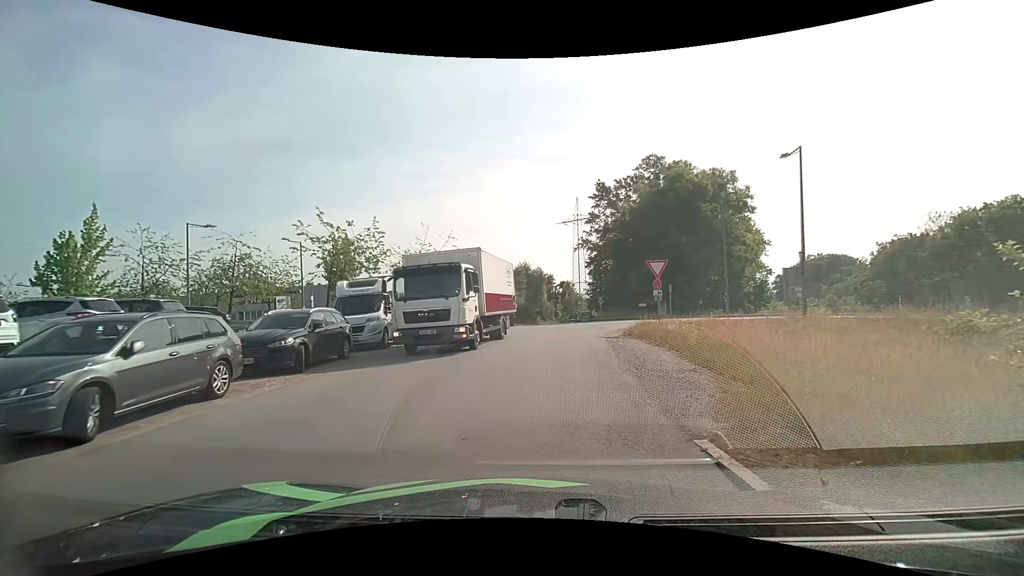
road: residential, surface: asphalt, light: Day
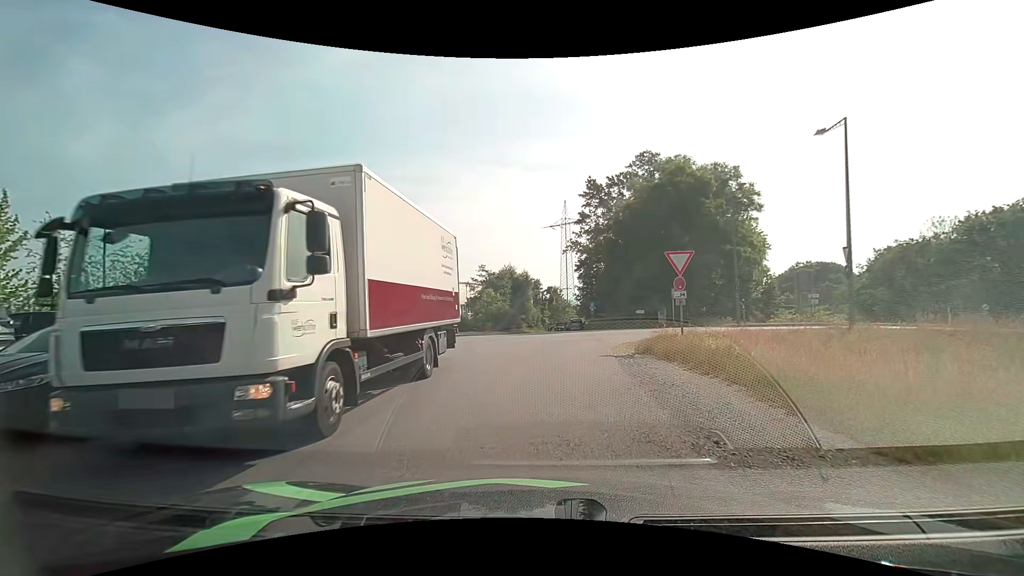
(+0.1, +5.2) m; +2°
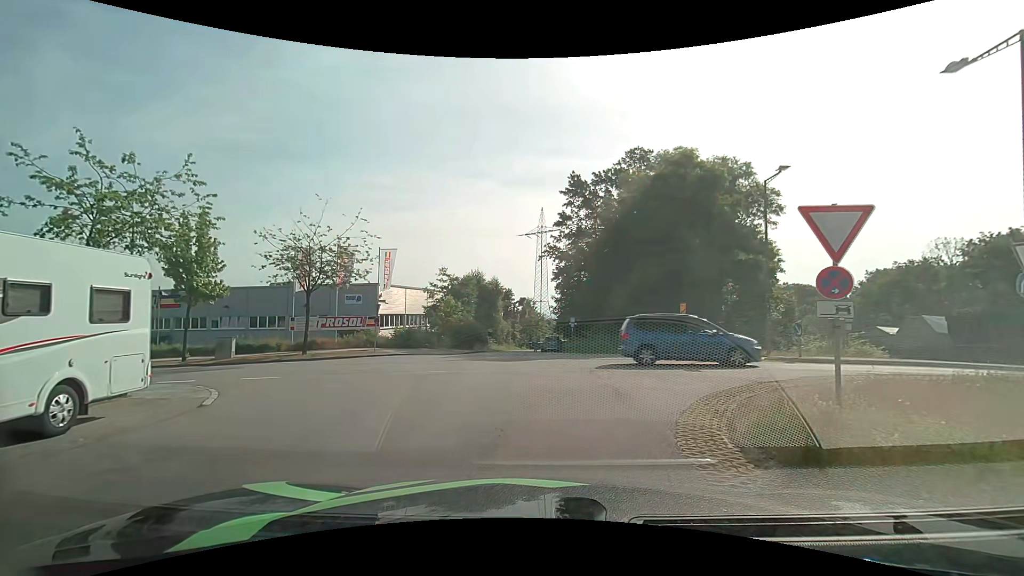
(+0.1, +9.1) m; +3°
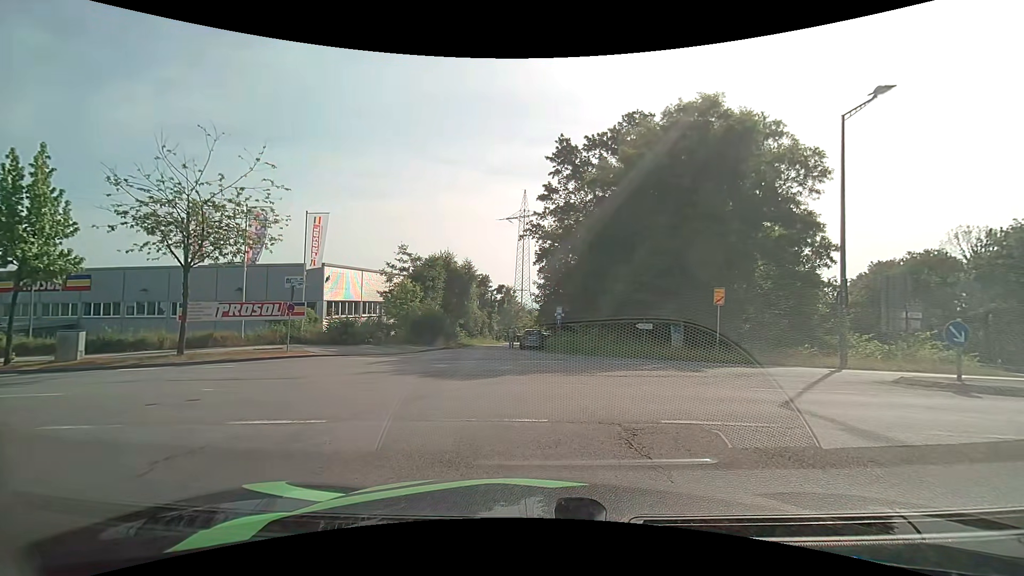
(+0.1, +8.2) m; +1°
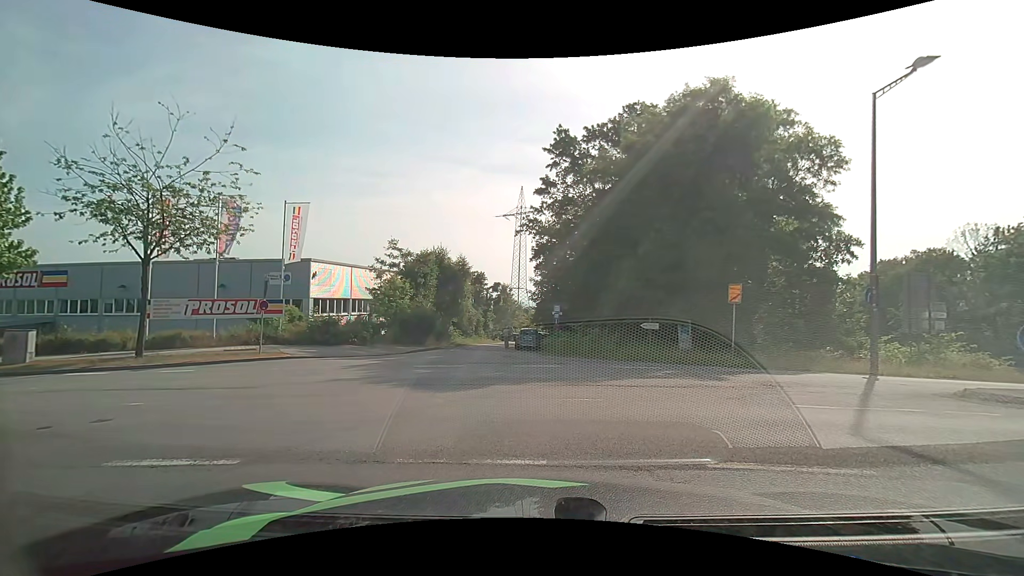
(0.0, +1.8) m; -2°
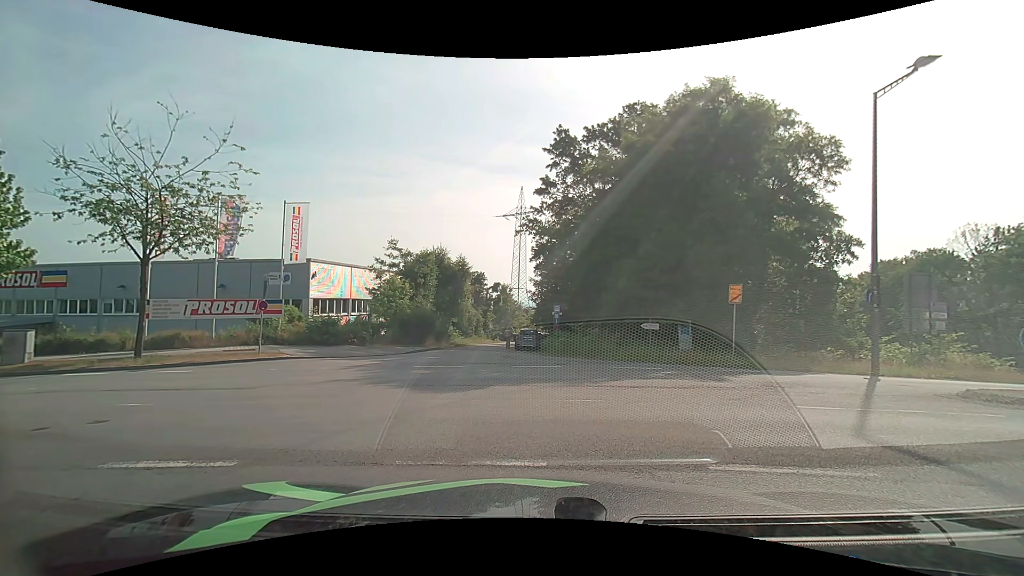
(0.0, +0.1) m; 0°
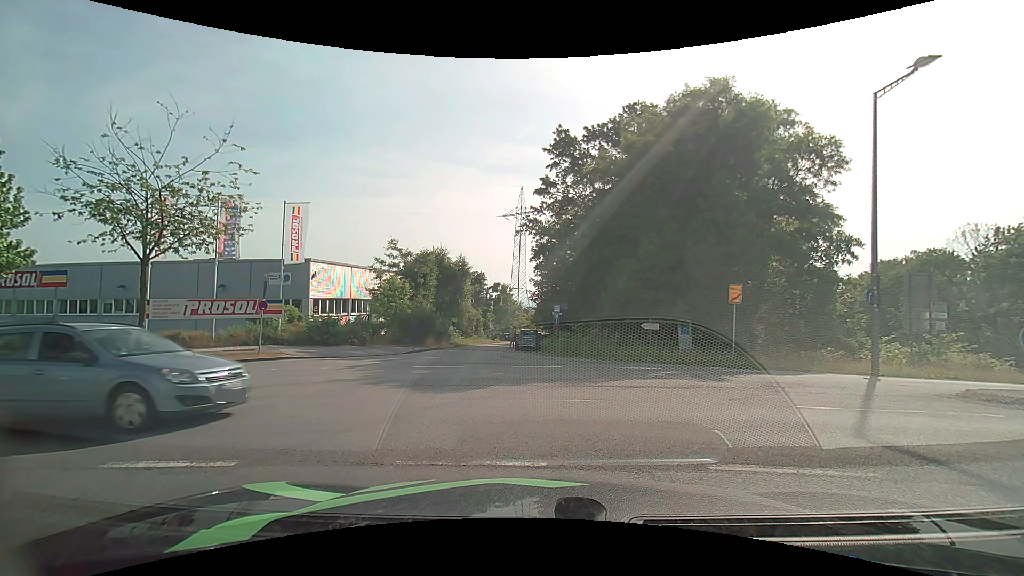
(0.0, 0.0) m; 0°
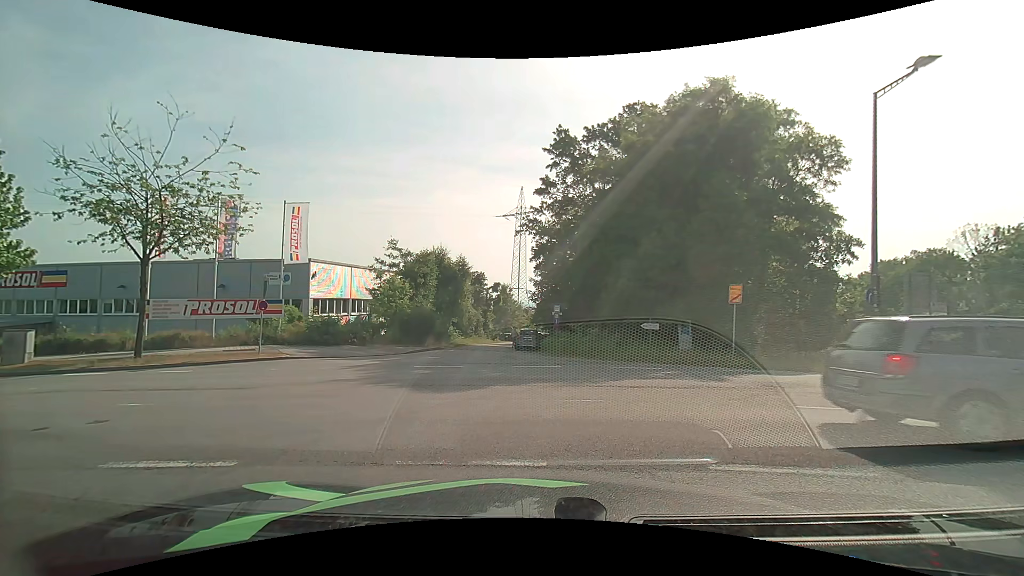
(0.0, 0.0) m; 0°
(-2, +10) (-10, +15) (-20, +17) (-30, +19) (-40, +20) (-49, +22) (-59, +23) (-69, +25) (-79, +28) (-88, +30) m
